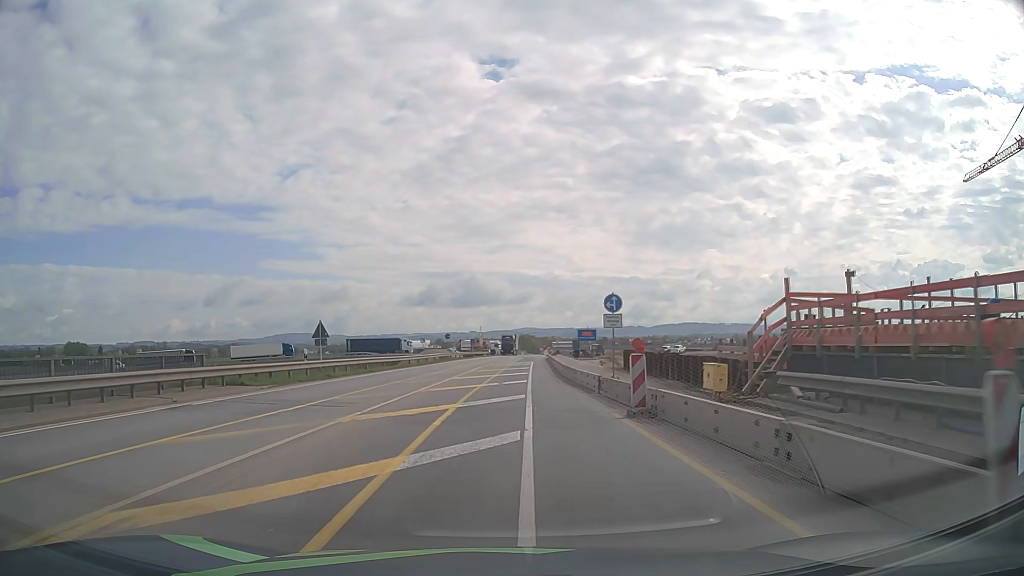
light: Day
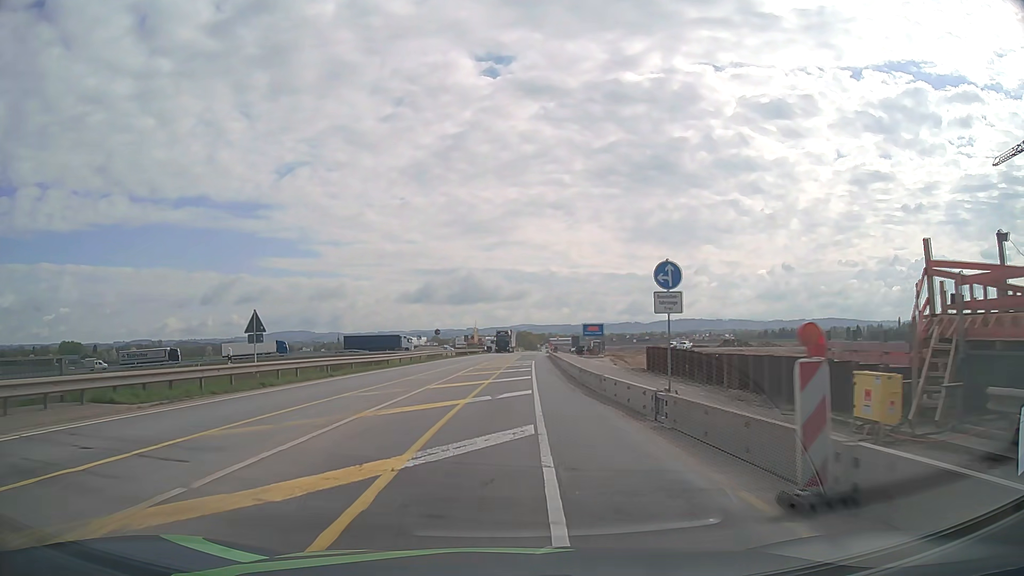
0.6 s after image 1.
(0.0, +7.8) m; 0°
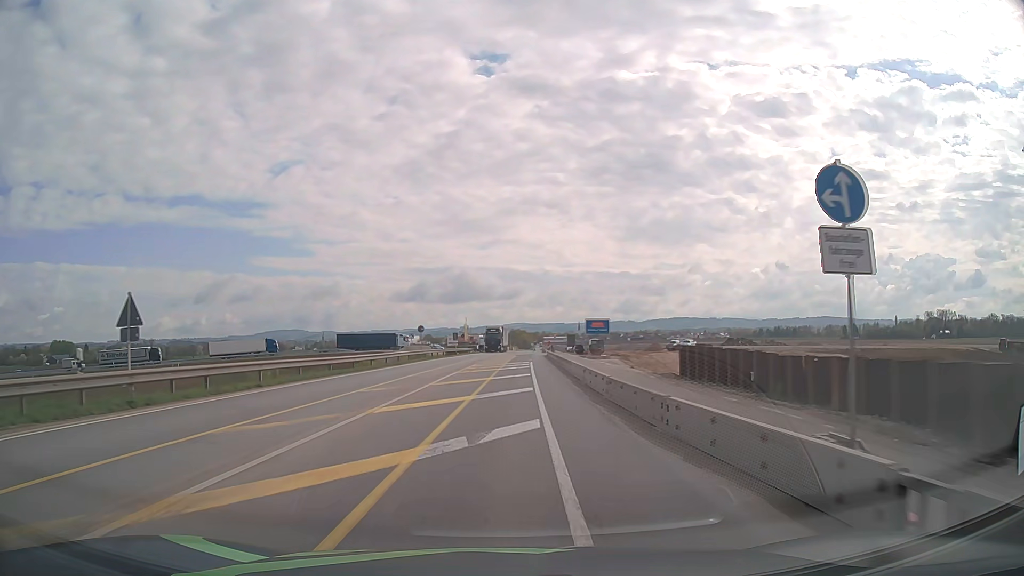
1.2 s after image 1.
(0.0, +7.9) m; 0°
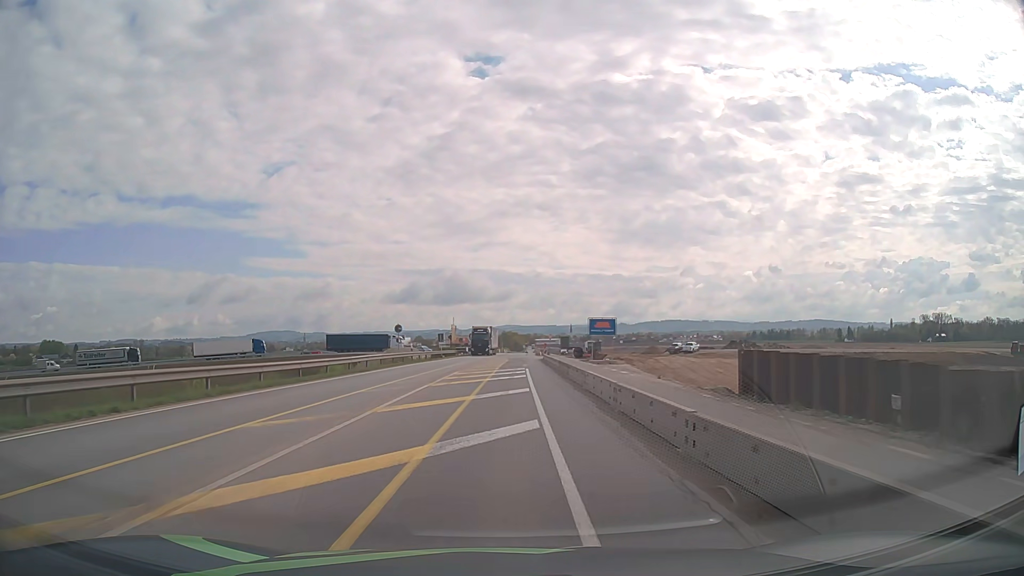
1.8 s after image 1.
(0.0, +7.9) m; +1°
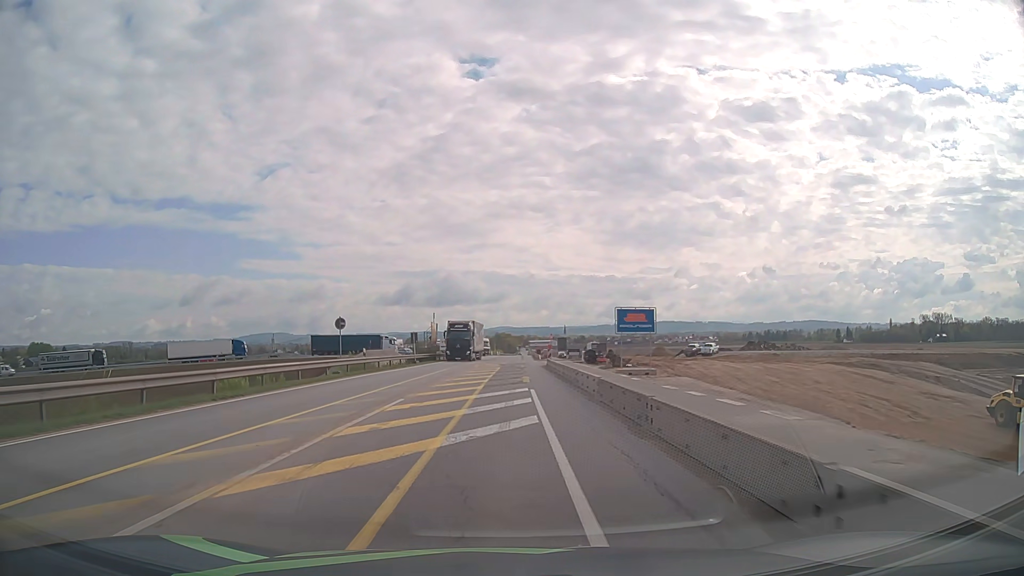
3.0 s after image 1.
(+0.1, +15.8) m; +1°
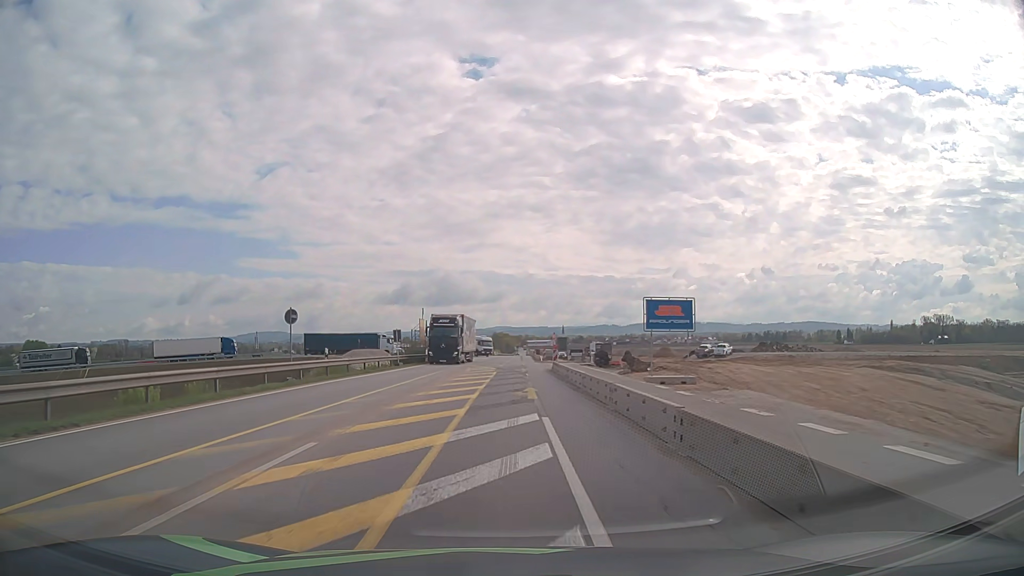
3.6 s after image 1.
(0.0, +7.8) m; 0°
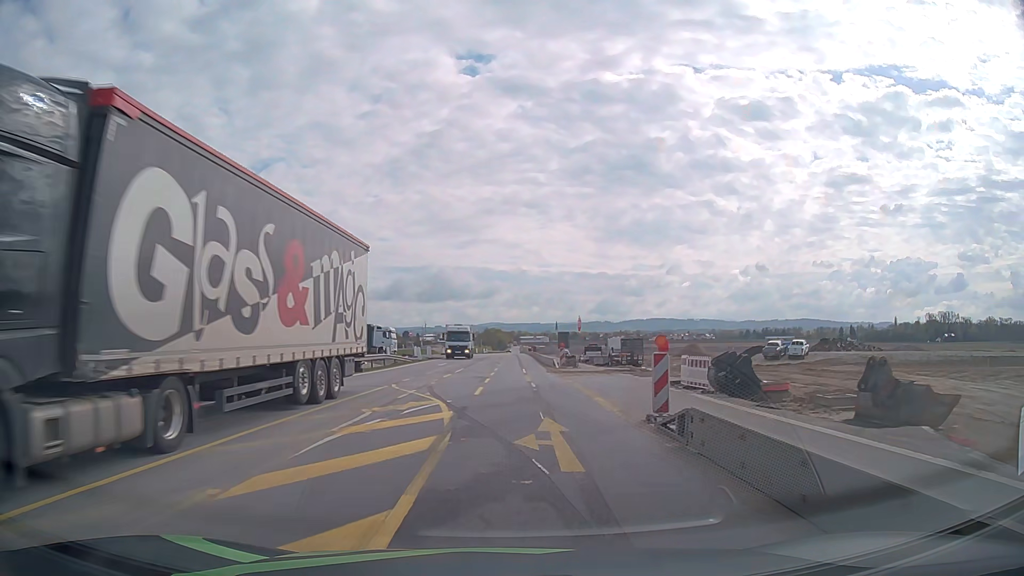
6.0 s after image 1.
(+0.3, +29.6) m; +1°
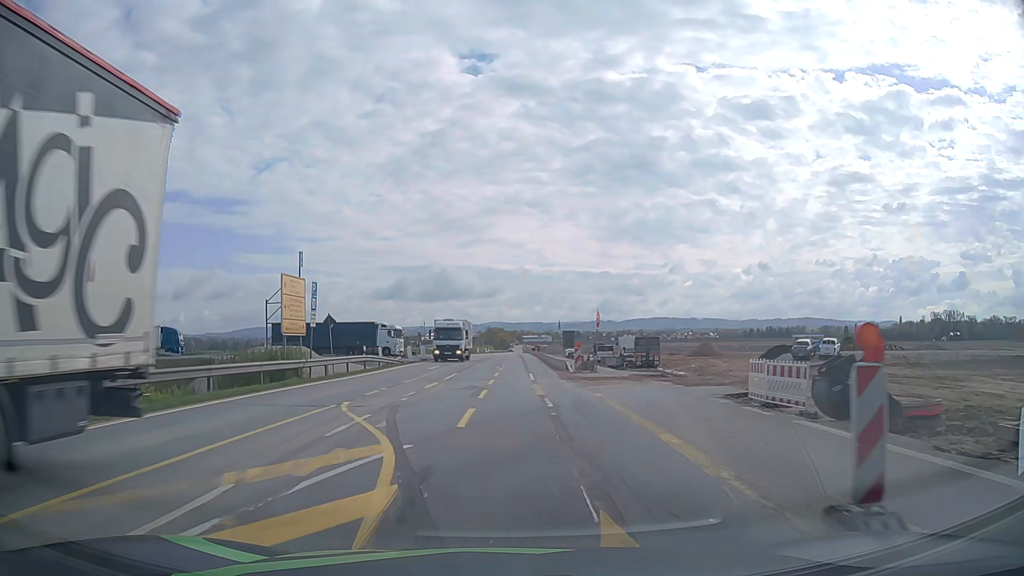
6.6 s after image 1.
(0.0, +7.0) m; 0°
(0, +10) (0, +20) (-1, +30) (-1, +40) (-1, +50) (-1, +60) (-1, +70) (-2, +80) (-7, +88) (-16, +92) m
